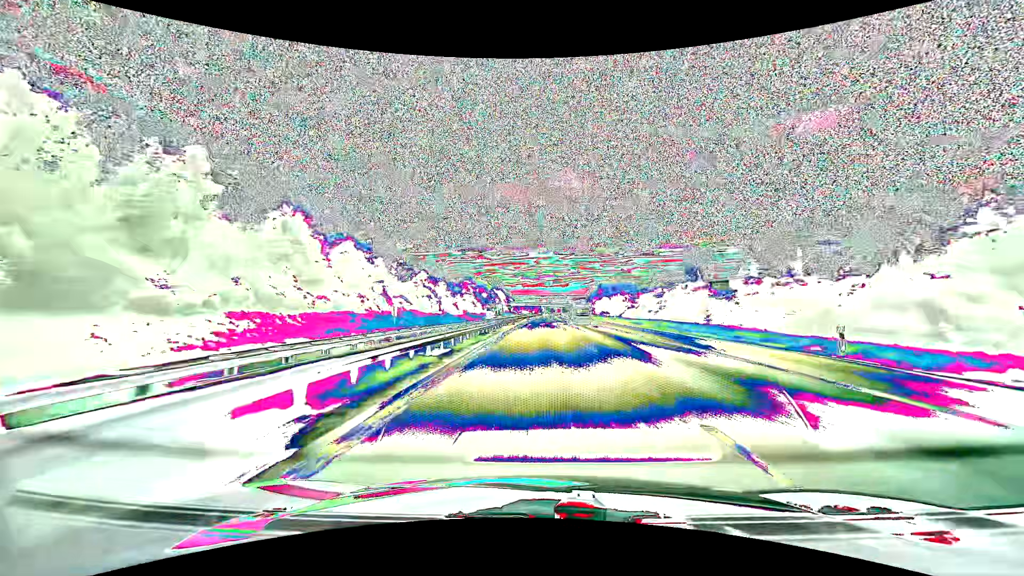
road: motorway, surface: asphalt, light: Day
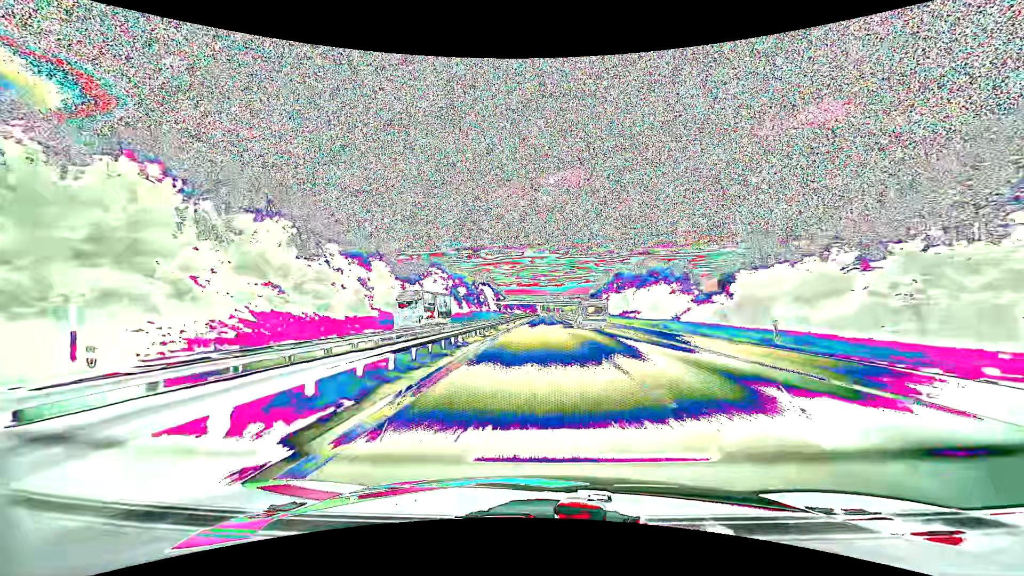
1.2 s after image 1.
(+0.2, +45.6) m; +1°
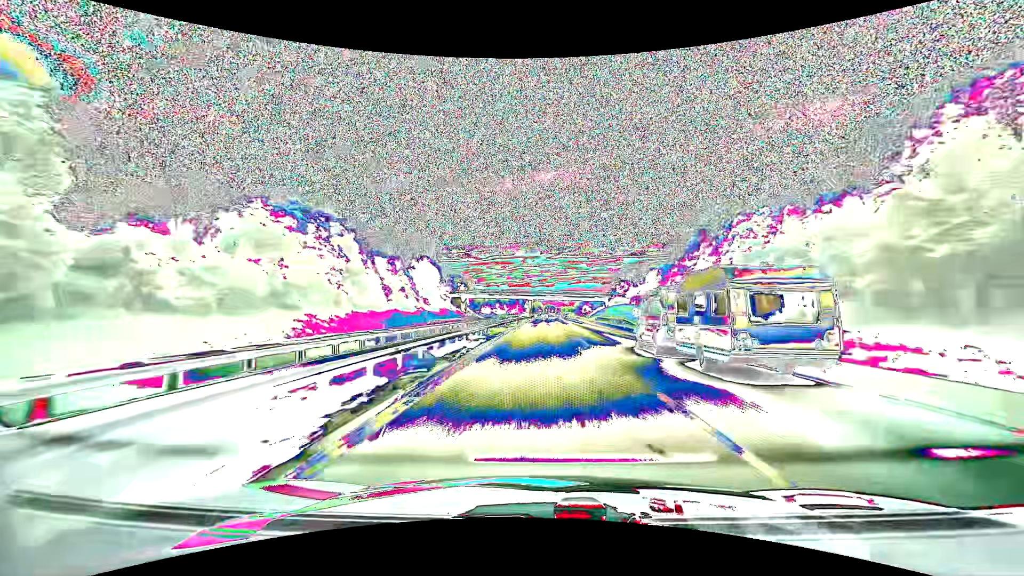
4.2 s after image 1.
(+0.9, +111.5) m; +1°
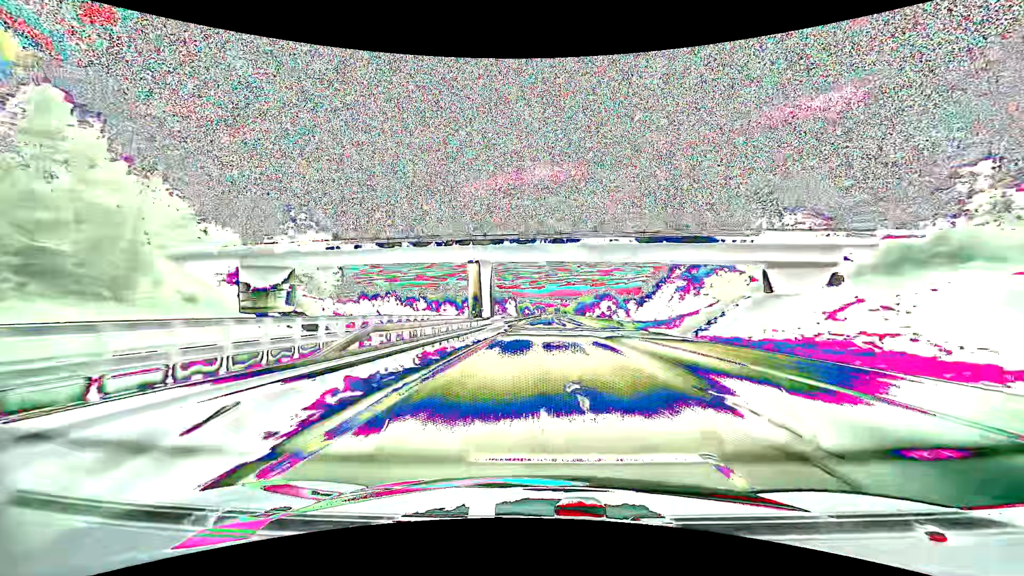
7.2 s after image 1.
(+1.6, +109.8) m; +1°
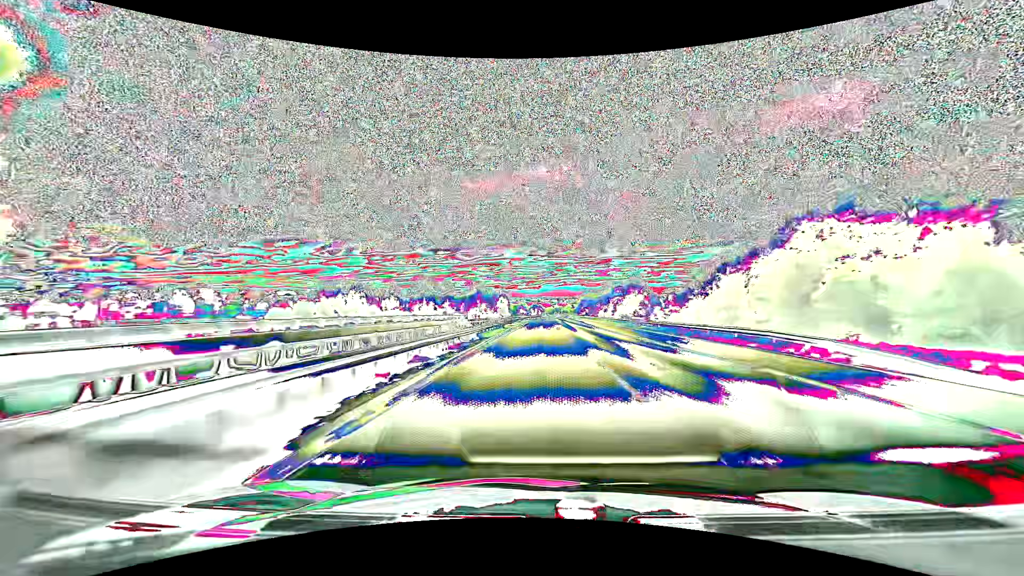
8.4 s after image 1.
(+0.1, +44.3) m; +1°
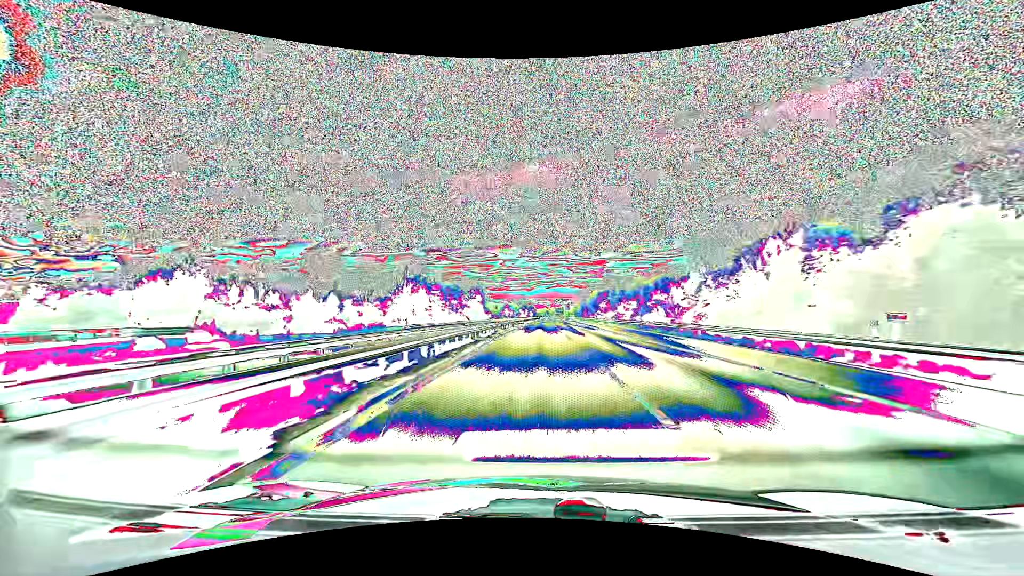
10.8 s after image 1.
(+0.2, +90.4) m; 0°
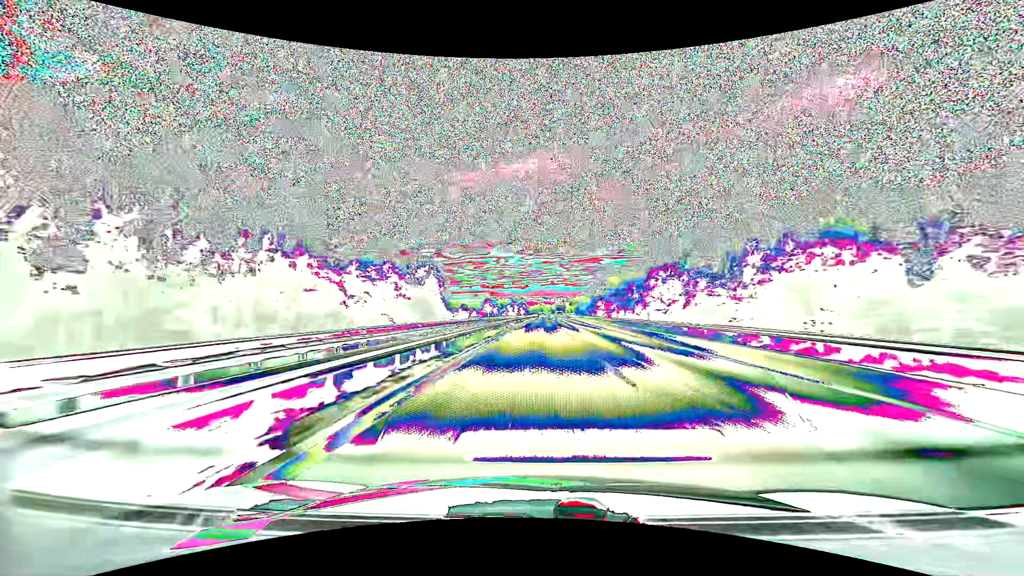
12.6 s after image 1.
(+0.5, +69.3) m; +1°
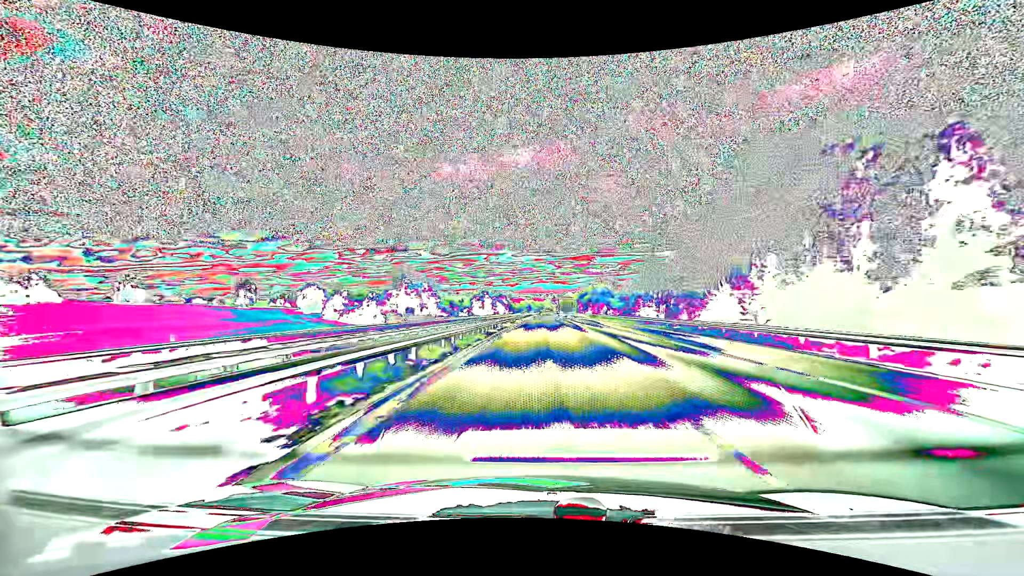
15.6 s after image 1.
(+1.2, +114.7) m; +1°
(0, +10) (0, +20) (0, +30) (0, +40) (0, +50) (0, +60) (+1, +70) (+1, +80) (+1, +90) (+1, +100) m
